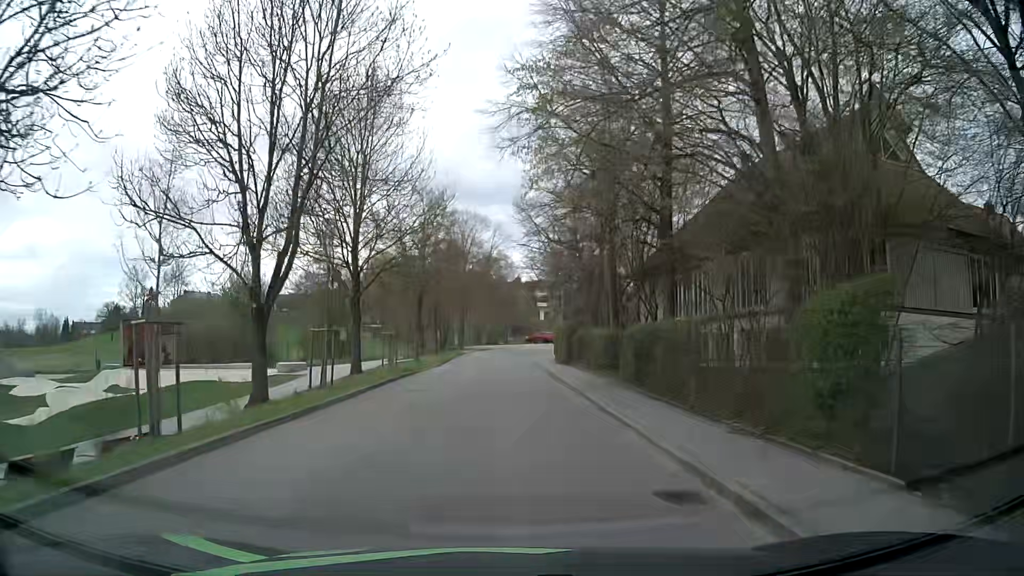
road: residential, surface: asphalt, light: Day
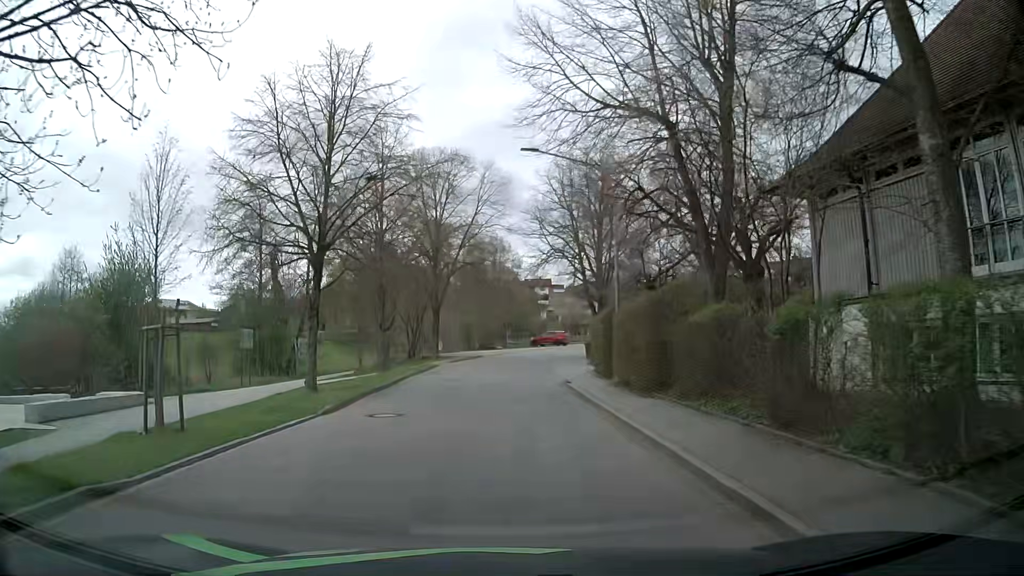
(+0.1, +21.9) m; +1°
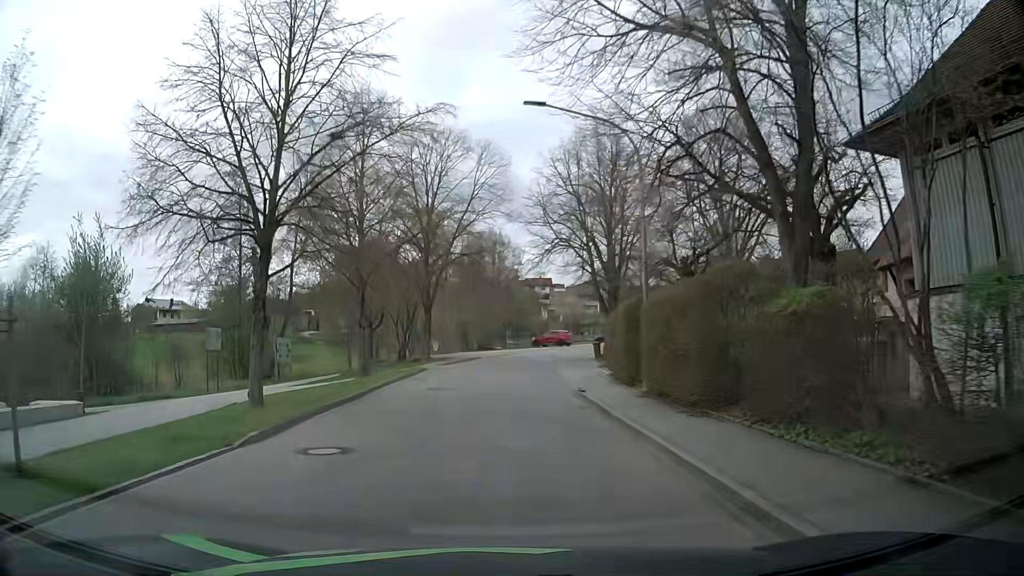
(0.0, +4.3) m; +1°
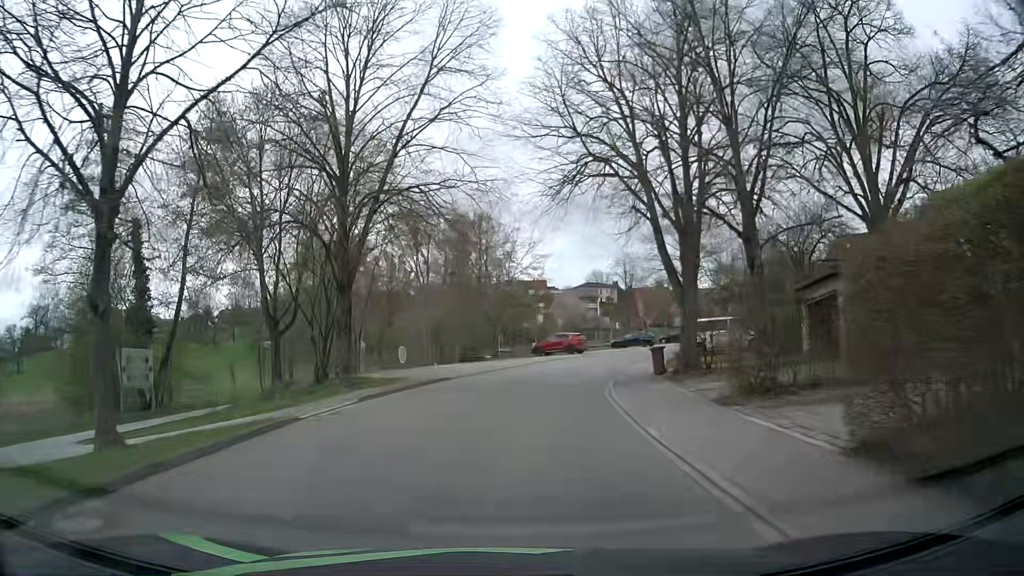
(-0.3, +17.4) m; 0°
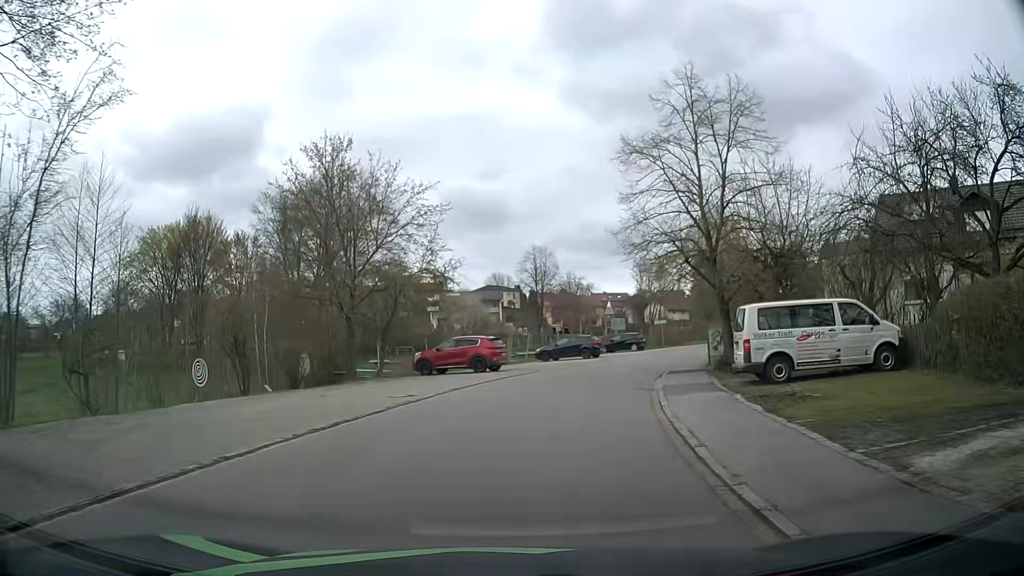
(+1.1, +20.7) m; +9°
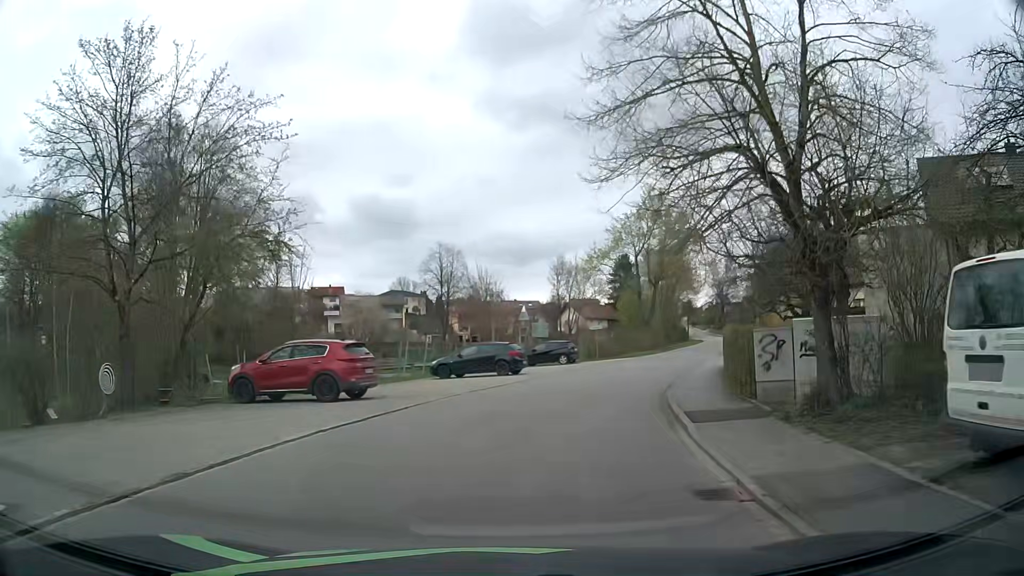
(+0.7, +12.4) m; +8°
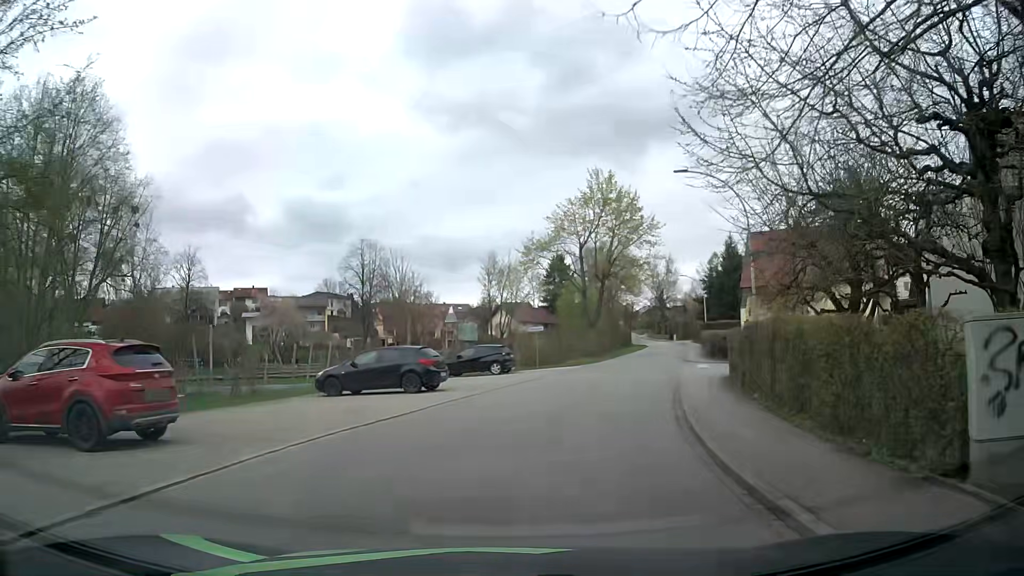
(+0.4, +8.3) m; +5°
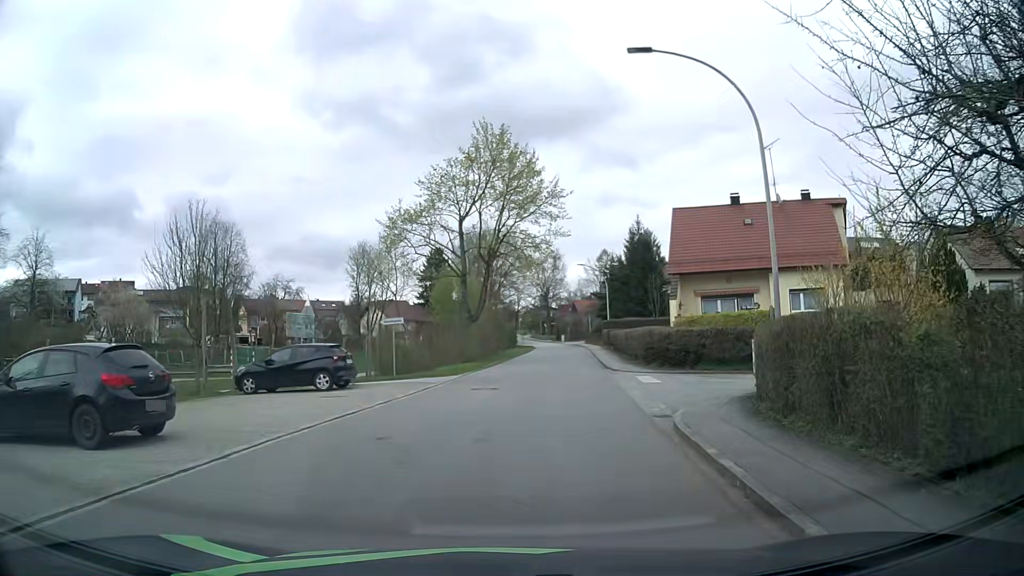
(+1.0, +11.5) m; +10°
(+1, +10) (+2, +20) (+3, +30) (+4, +40) (+5, +50) (+6, +60) (+7, +70) (+8, +80) (+8, +90) (+9, +100) m
